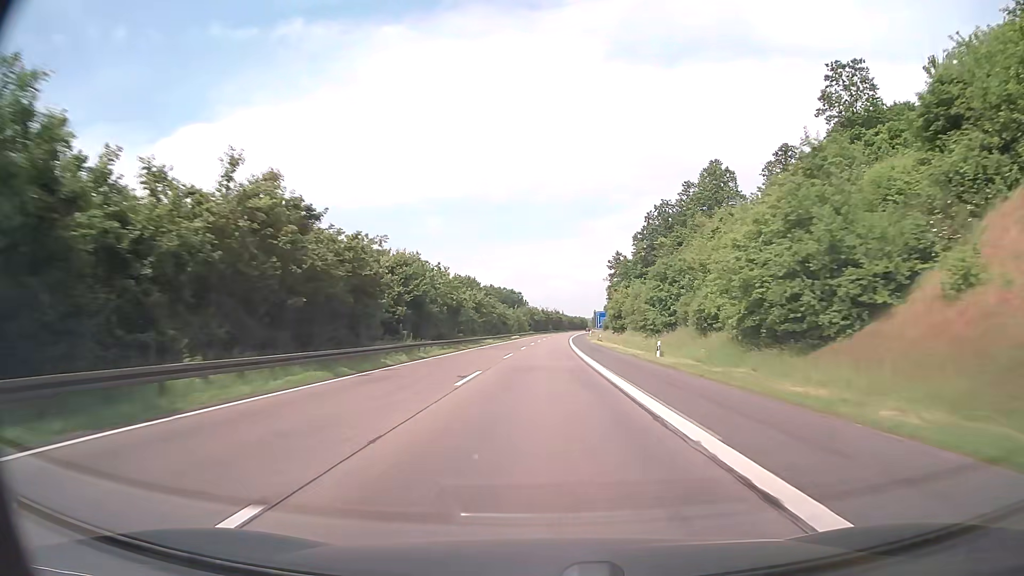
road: motorway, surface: asphalt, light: Day
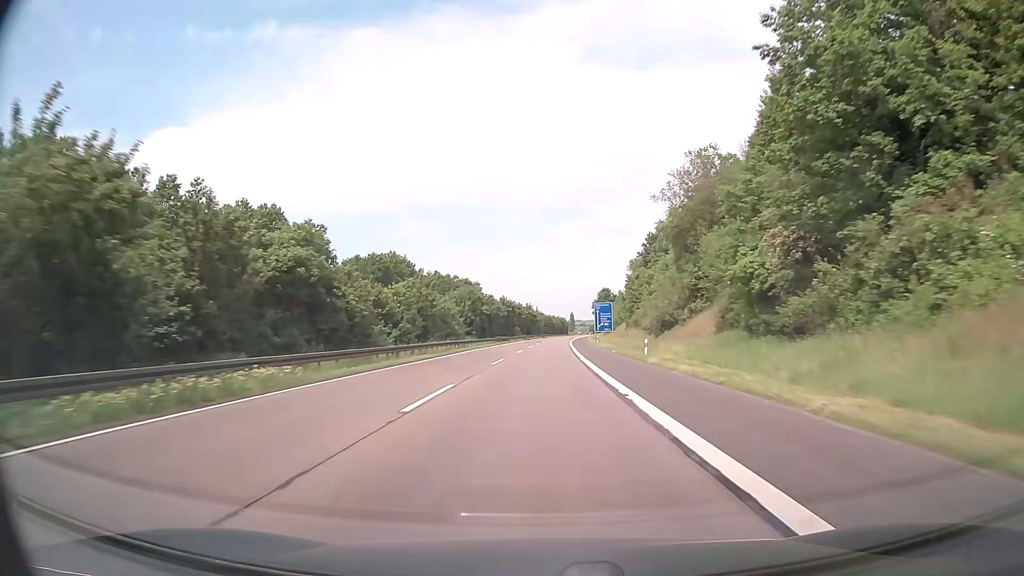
(+1.9, +95.0) m; +2°
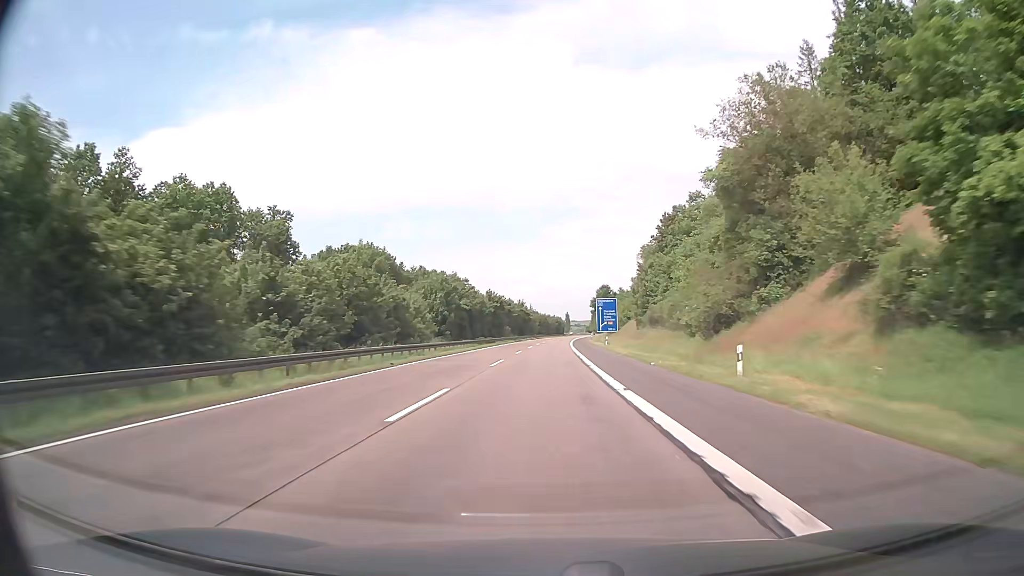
(+0.1, +19.0) m; +1°
(0, +10) (0, +20) (0, +30) (0, +40) (+1, +50) (+1, +60) (+1, +70) (+2, +80) (+2, +90) (+2, +100) m
